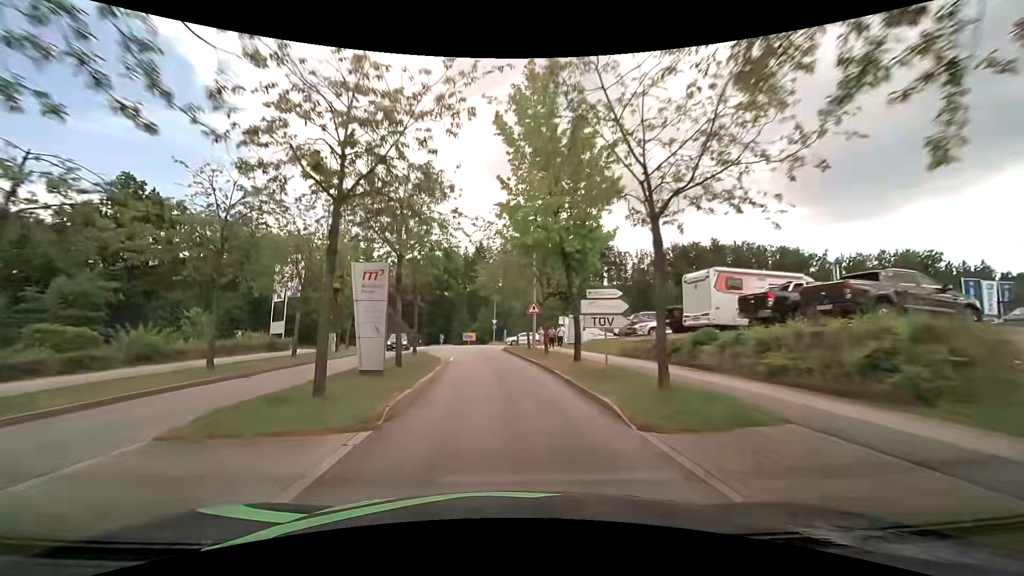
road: residential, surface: asphalt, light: Day
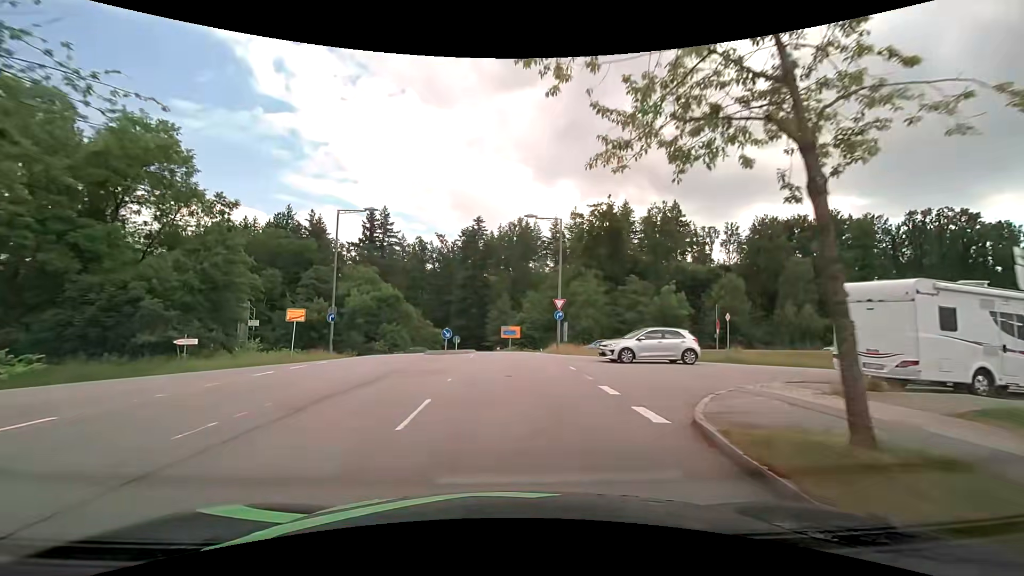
(-2.0, +34.9) m; -6°
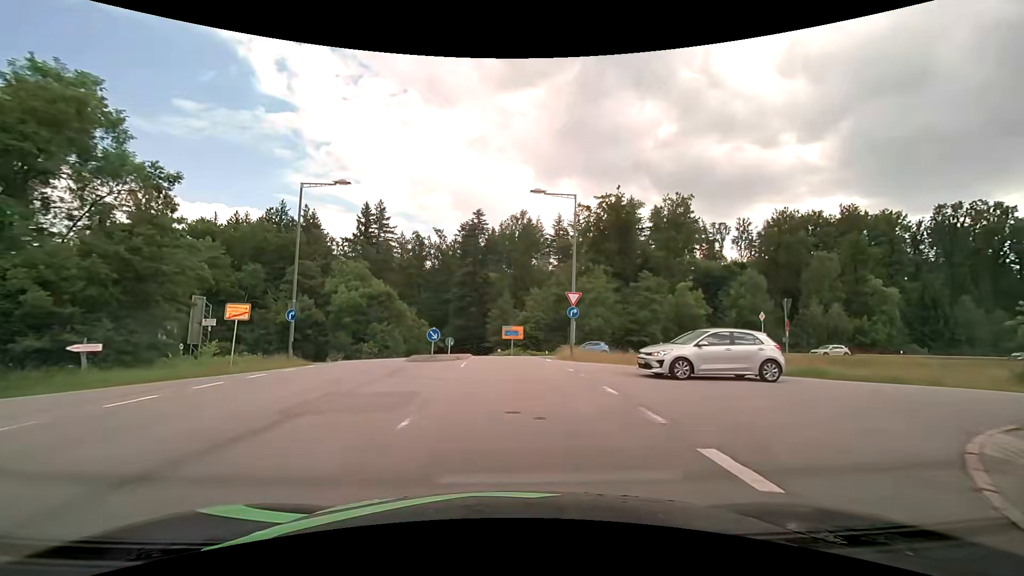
(0.0, +5.9) m; 0°
(0, +10) (0, +20) (0, +30) (+4, +39) (+12, +44) (+22, +47) (+32, +48) (+42, +50) (+52, +52) (+61, +54) m
